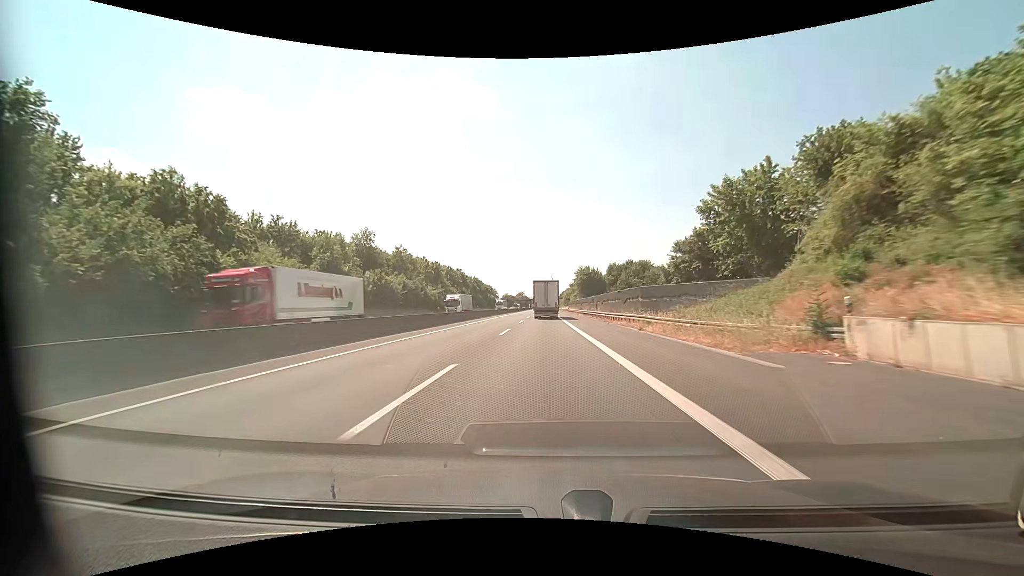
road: motorway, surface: asphalt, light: Day
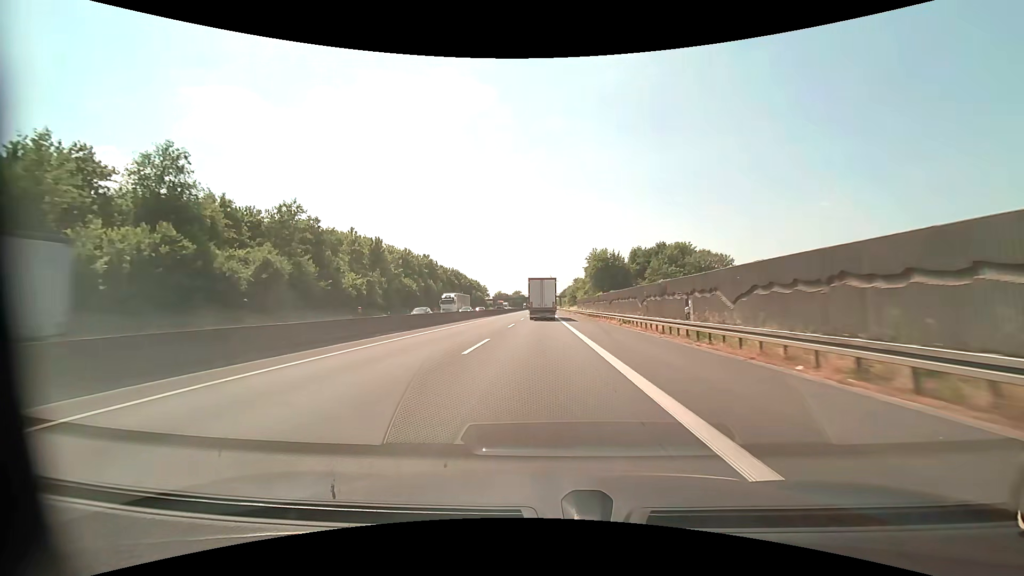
(0.0, +46.1) m; 0°
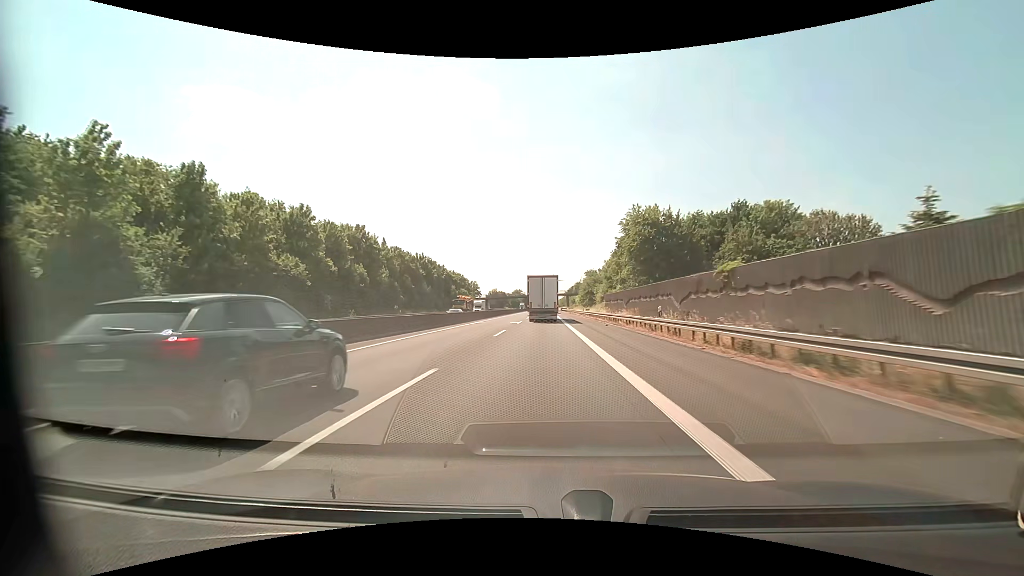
(-0.1, +46.2) m; 0°
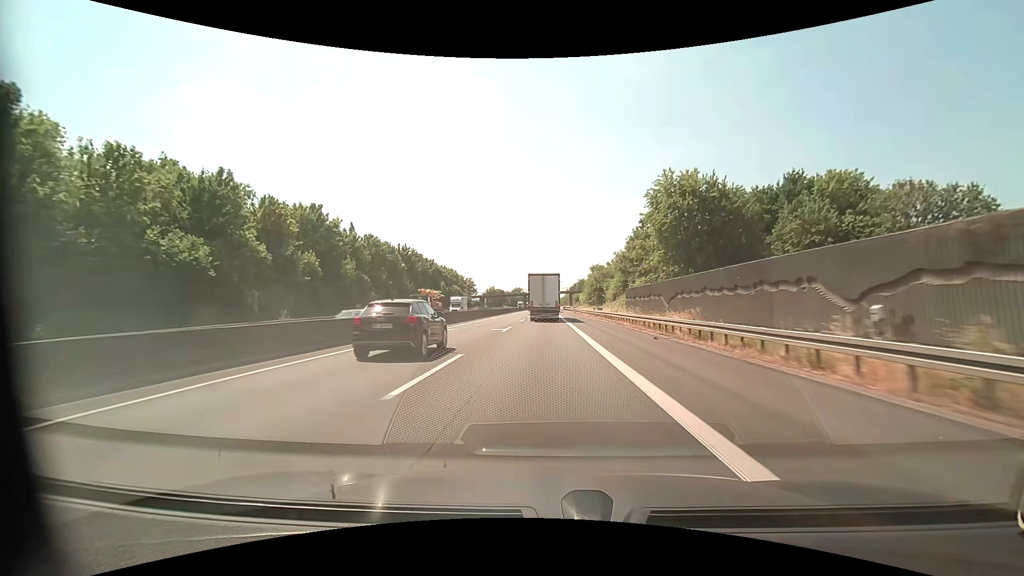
(0.0, +15.3) m; 0°
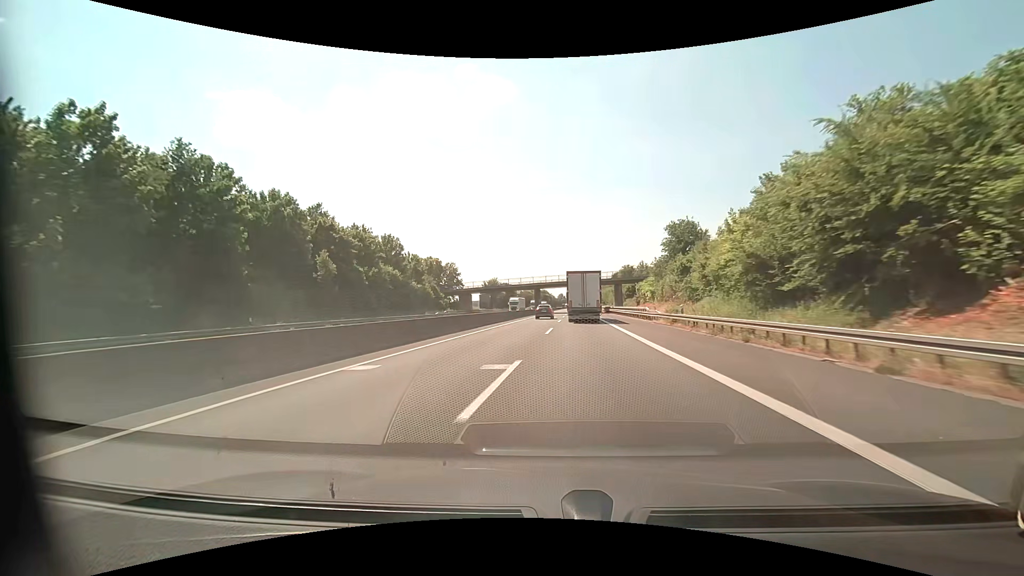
(-0.7, +74.4) m; -3°
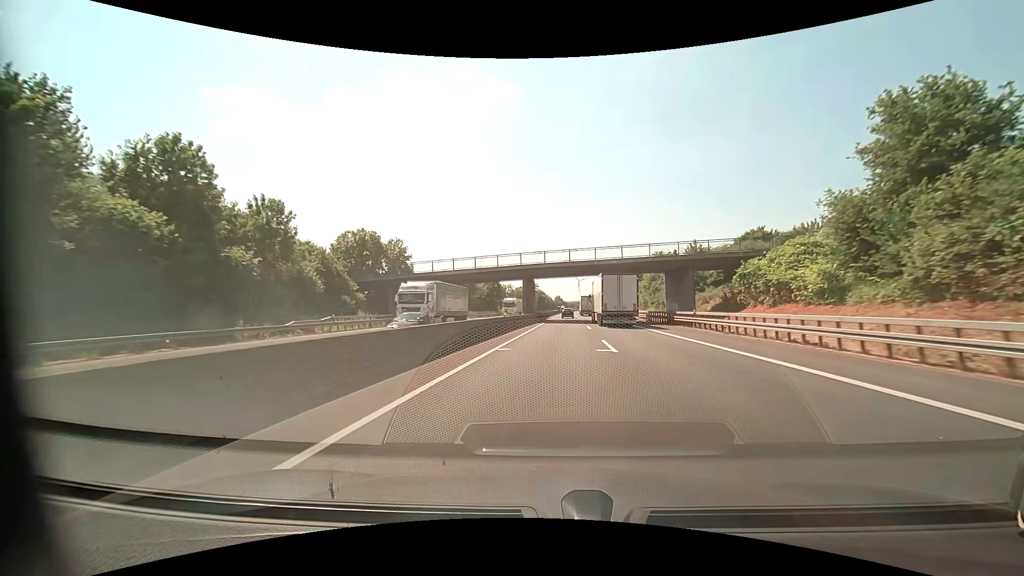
(-0.4, +45.3) m; 0°
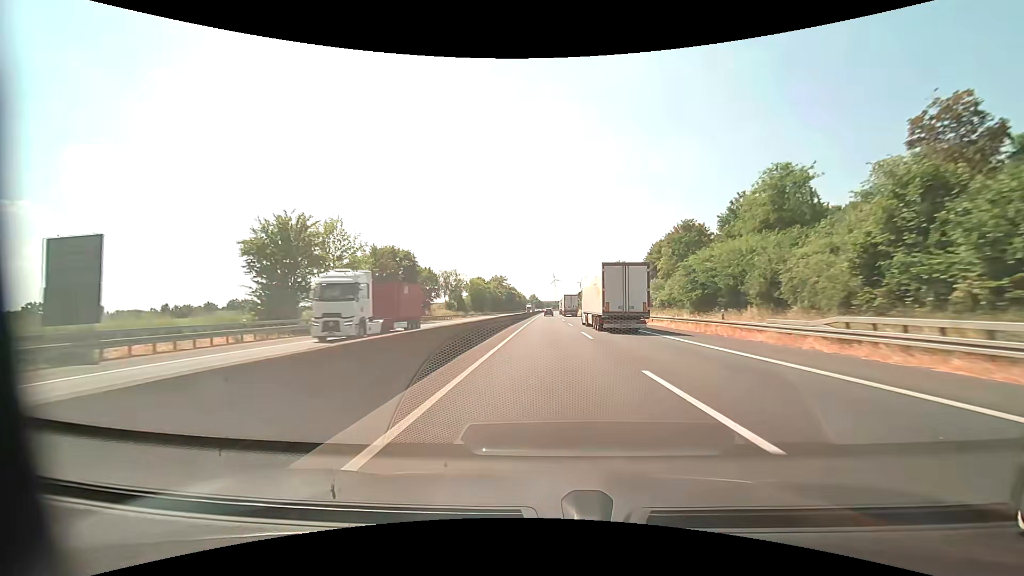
(+2.2, +65.9) m; +2°
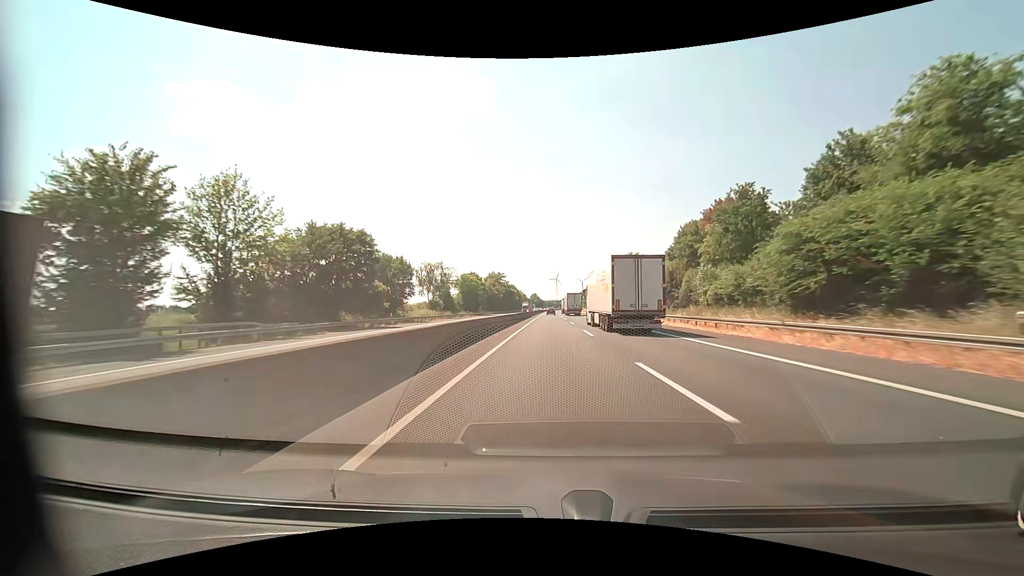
(0.0, +17.4) m; 0°
(0, +10) (0, +20) (0, +30) (0, +40) (0, +50) (0, +60) (0, +70) (0, +80) (+1, +90) (+1, +100) m
